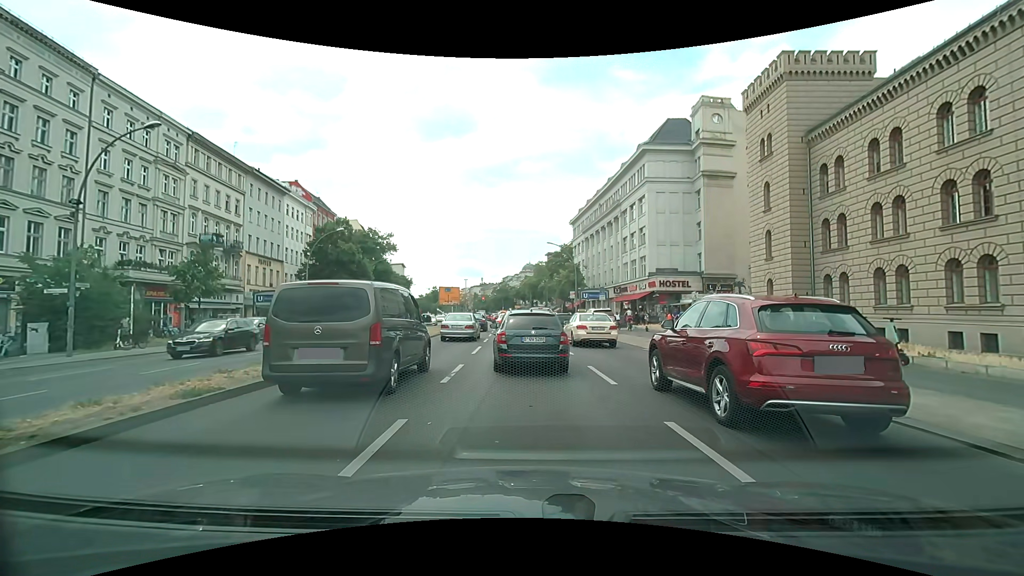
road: primary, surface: asphalt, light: Day
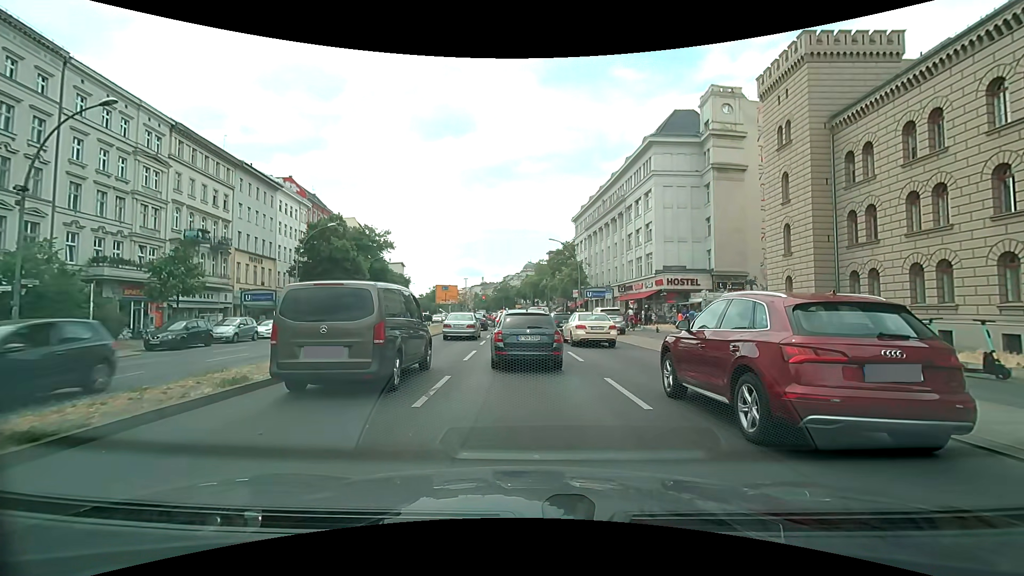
(0.0, +2.7) m; 0°
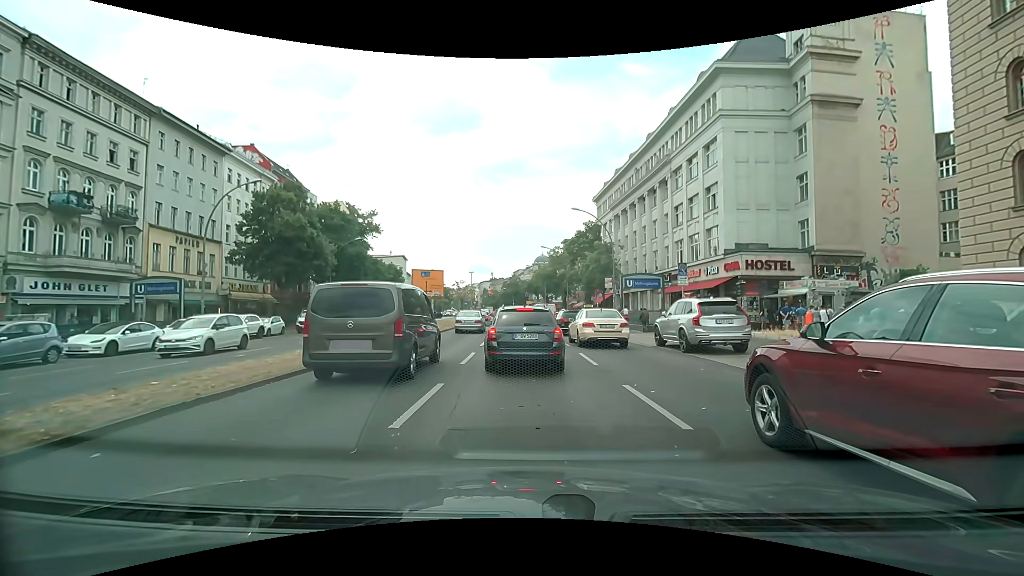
(-0.4, +15.9) m; -2°
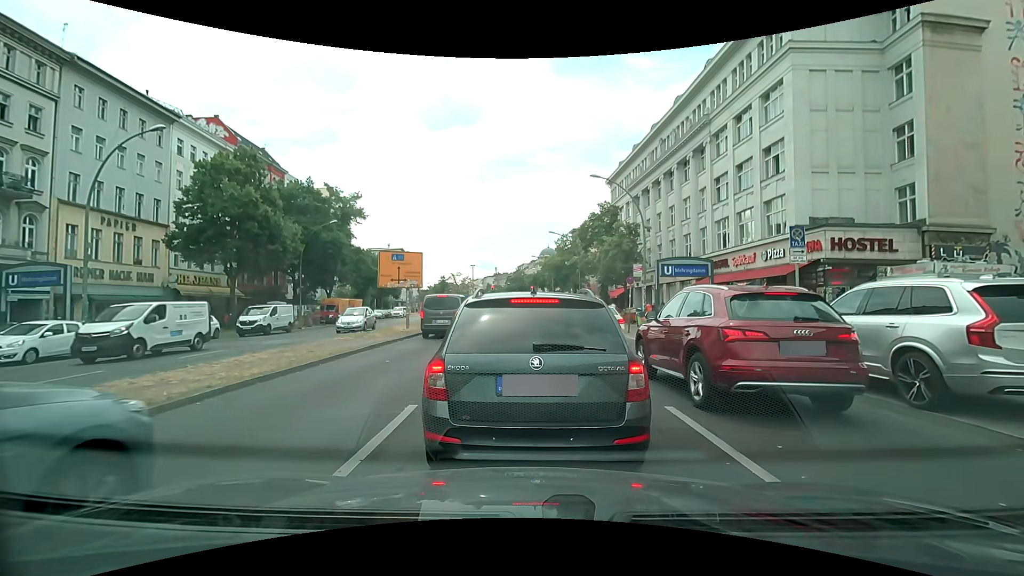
(0.0, +8.7) m; 0°
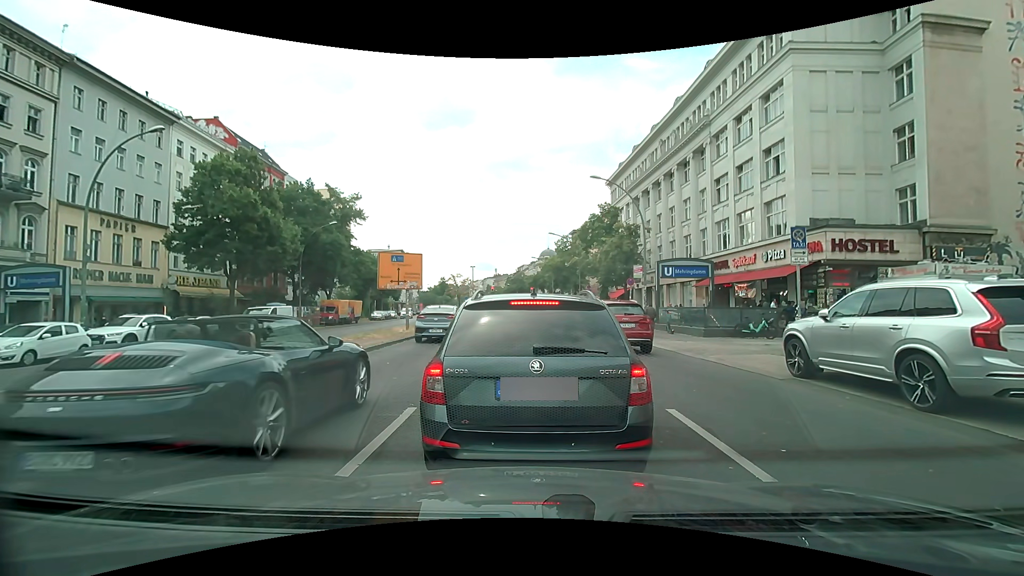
(0.0, +0.2) m; 0°
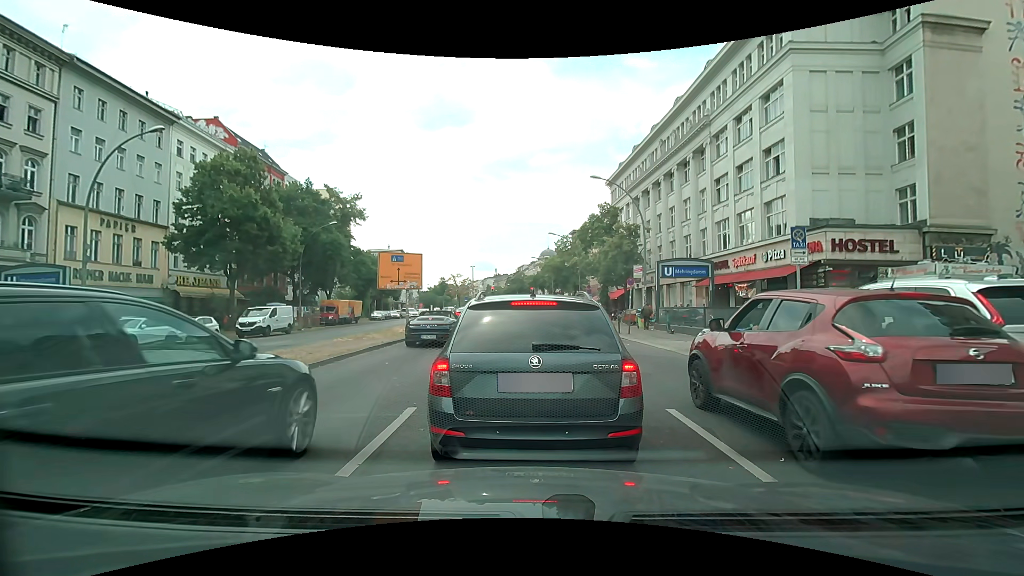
(0.0, 0.0) m; 0°
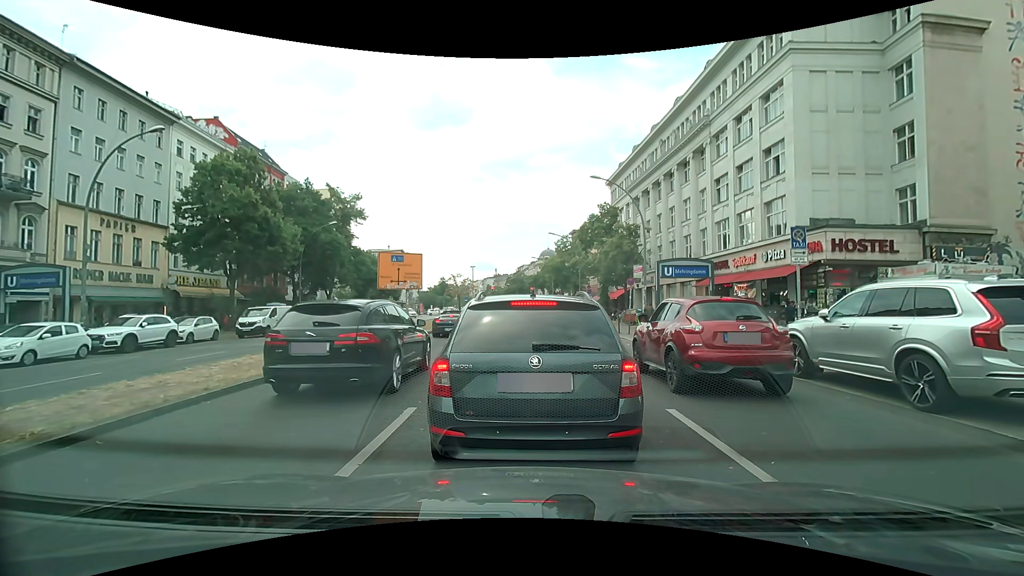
(0.0, 0.0) m; 0°
